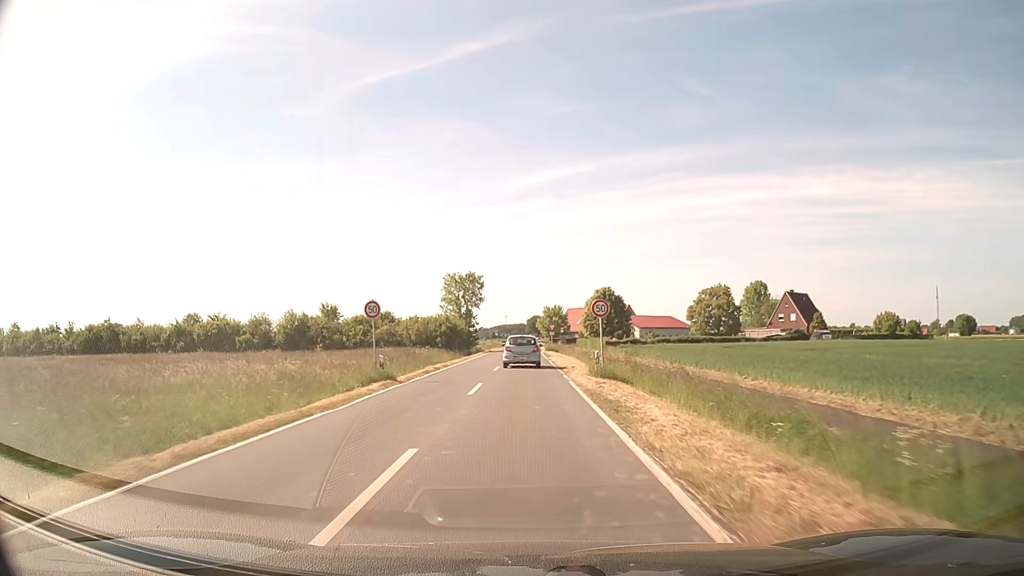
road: secondary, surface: asphalt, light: Day
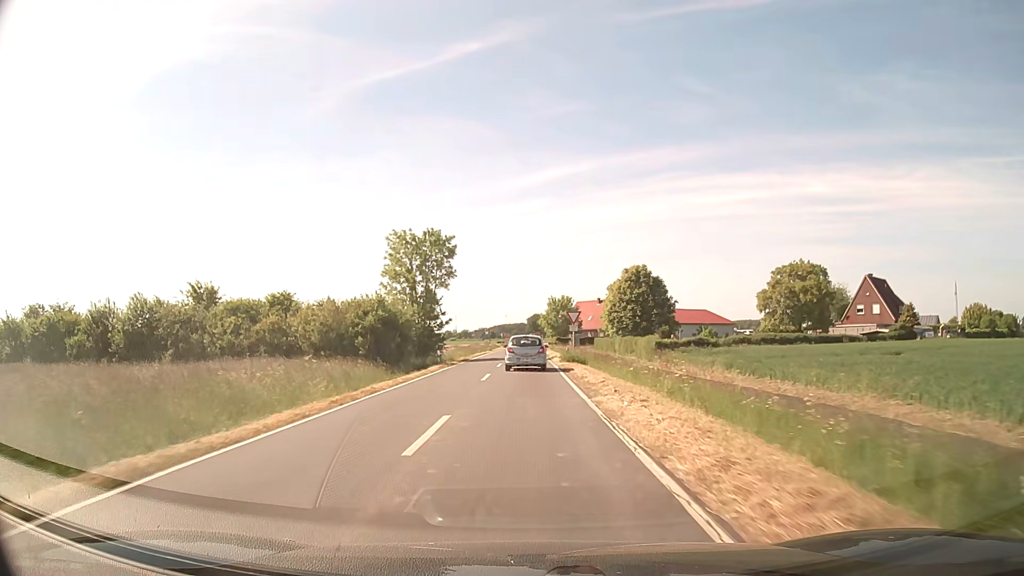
(0.0, +32.3) m; 0°
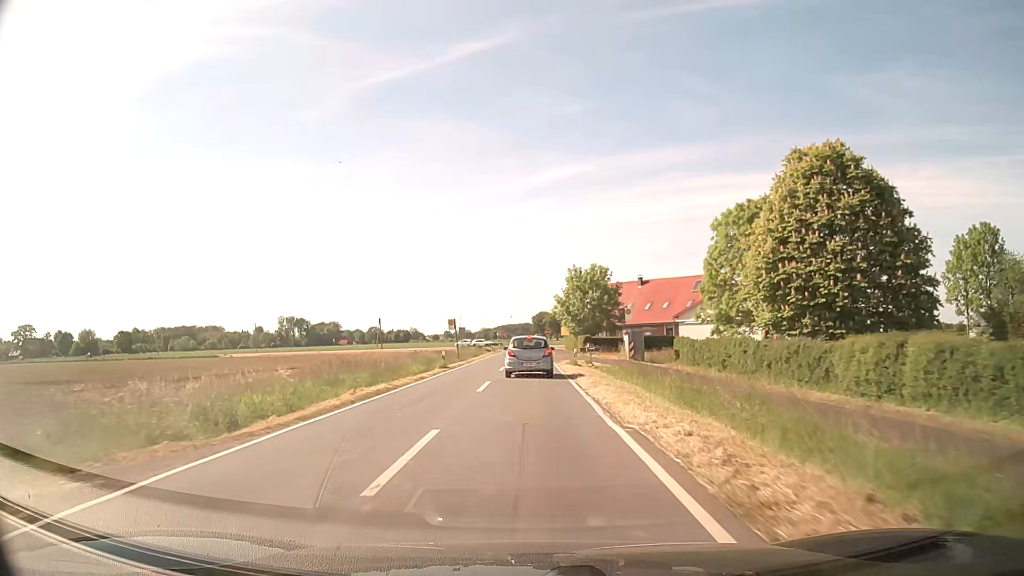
(0.0, +50.1) m; -1°
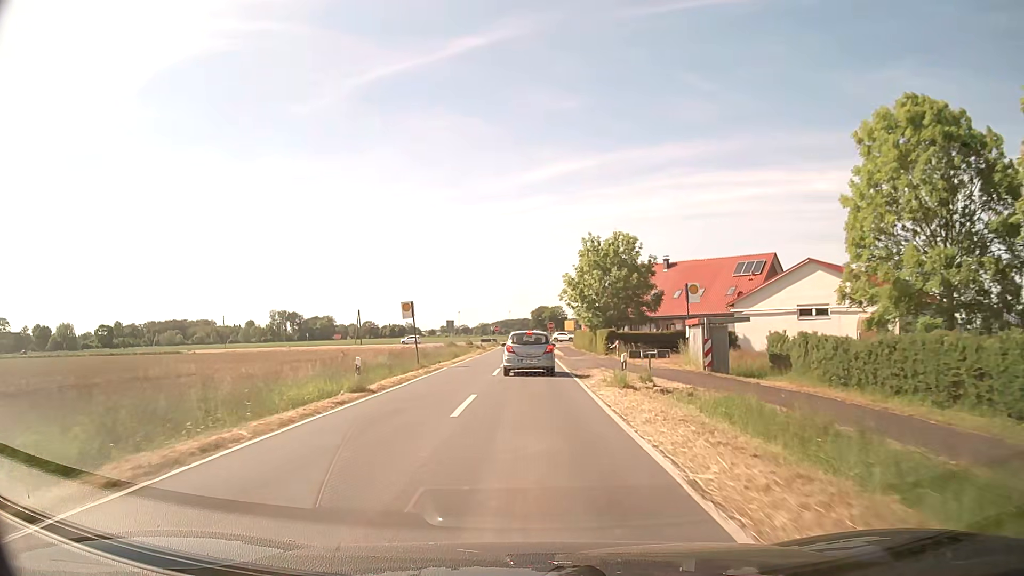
(+0.1, +18.6) m; 0°
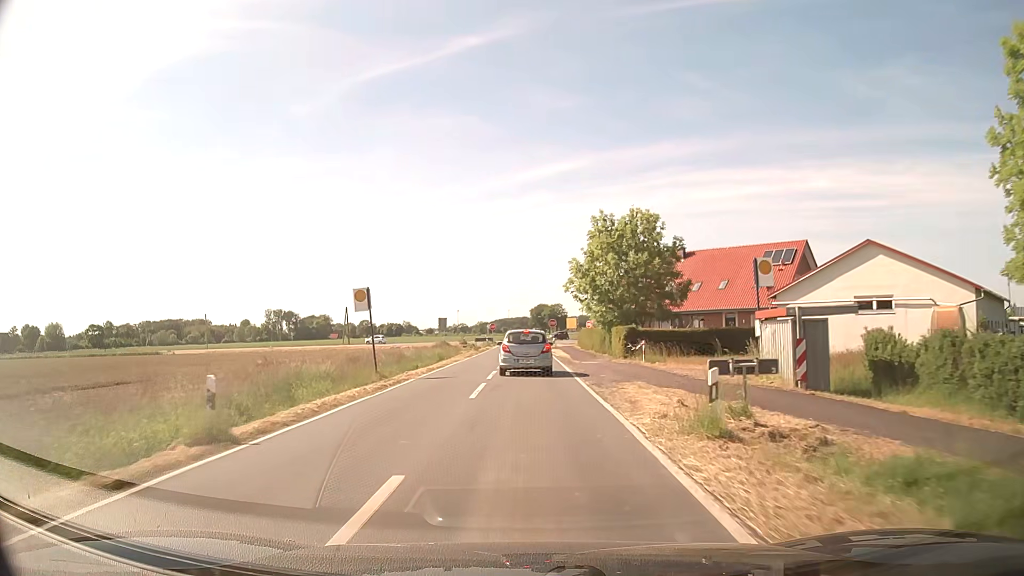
(0.0, +8.8) m; 0°
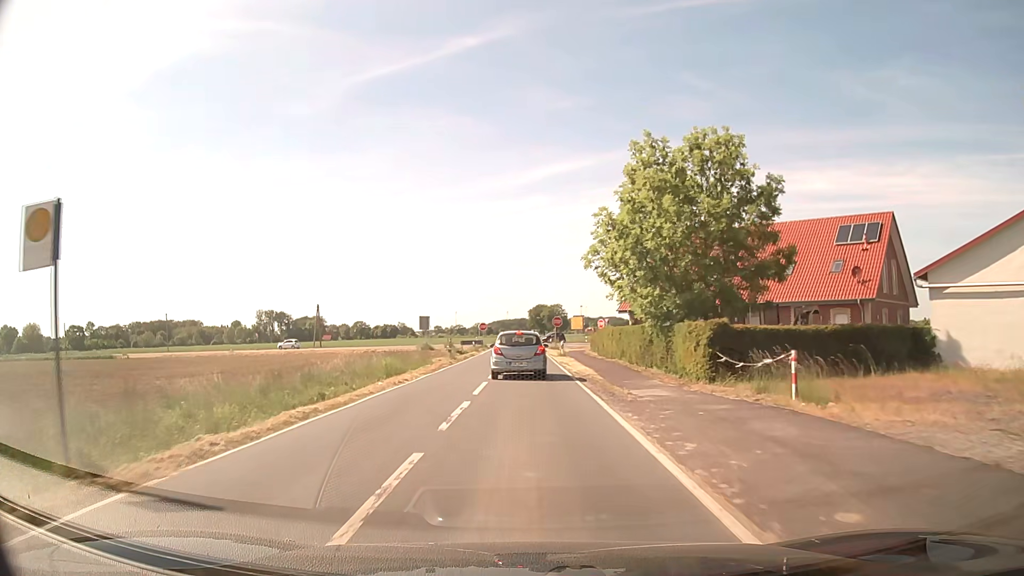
(0.0, +16.8) m; 0°
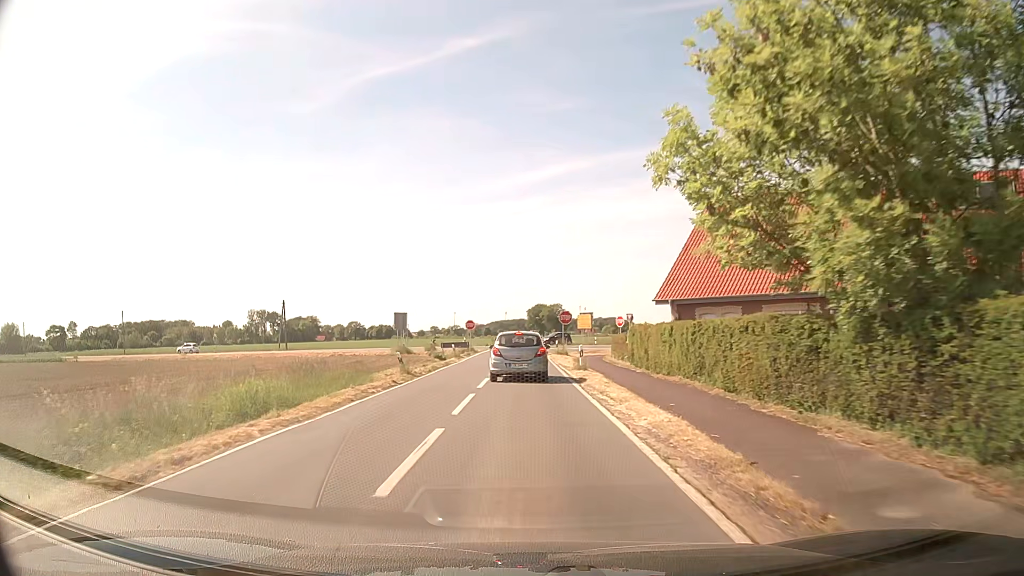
(0.0, +15.7) m; 0°
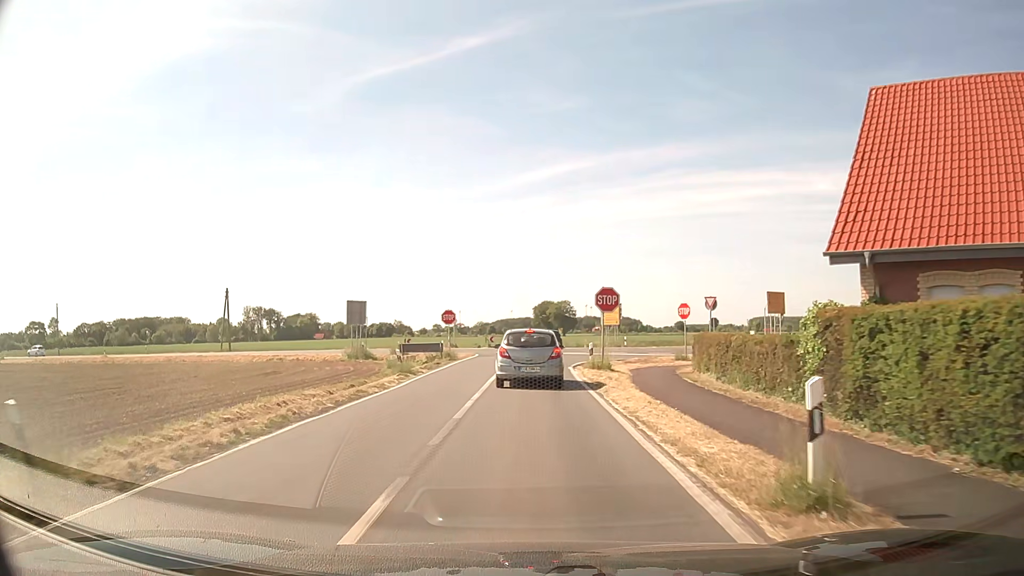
(-0.1, +21.0) m; -1°
